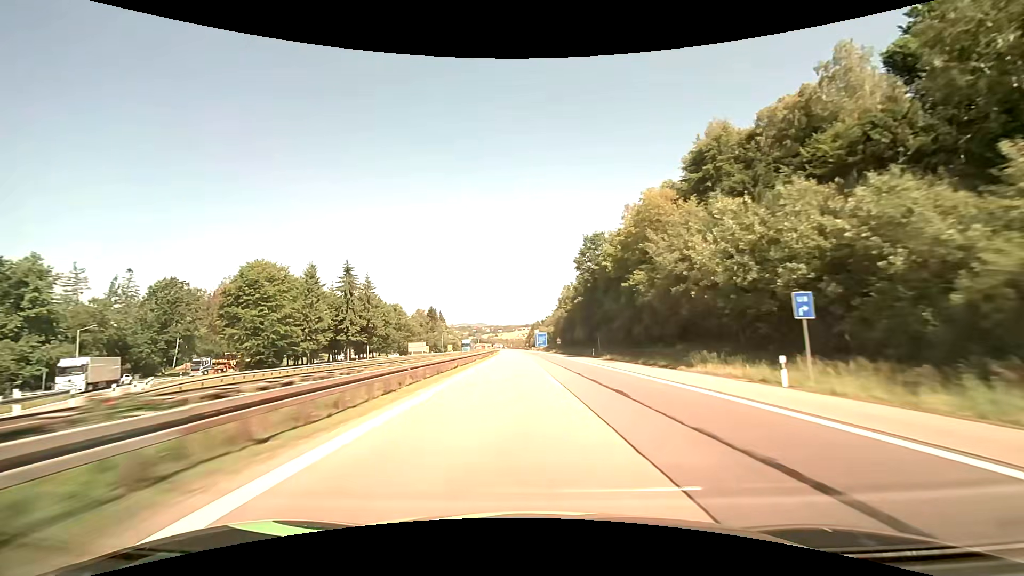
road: motorway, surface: asphalt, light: Day
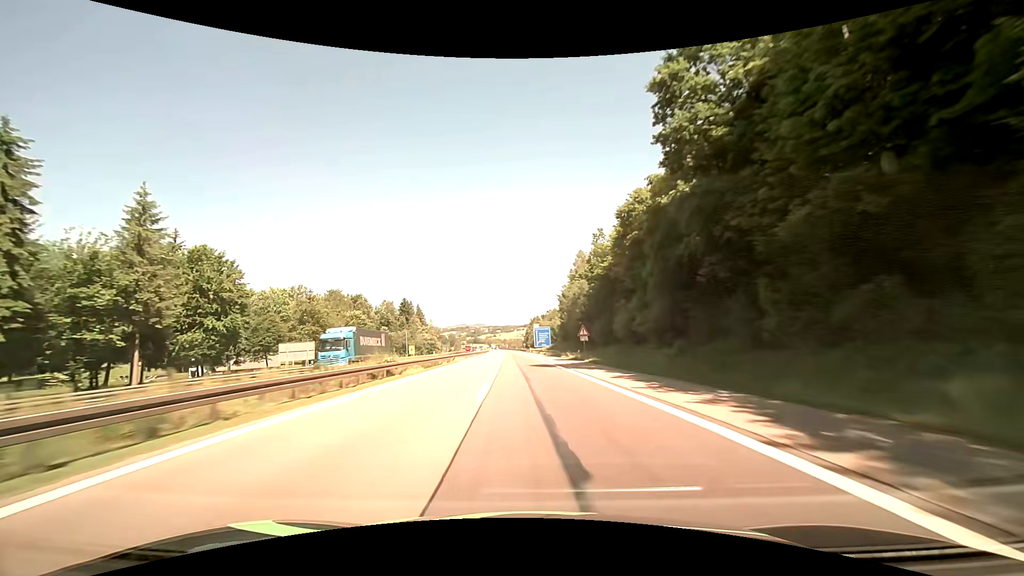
(+0.5, +57.1) m; 0°
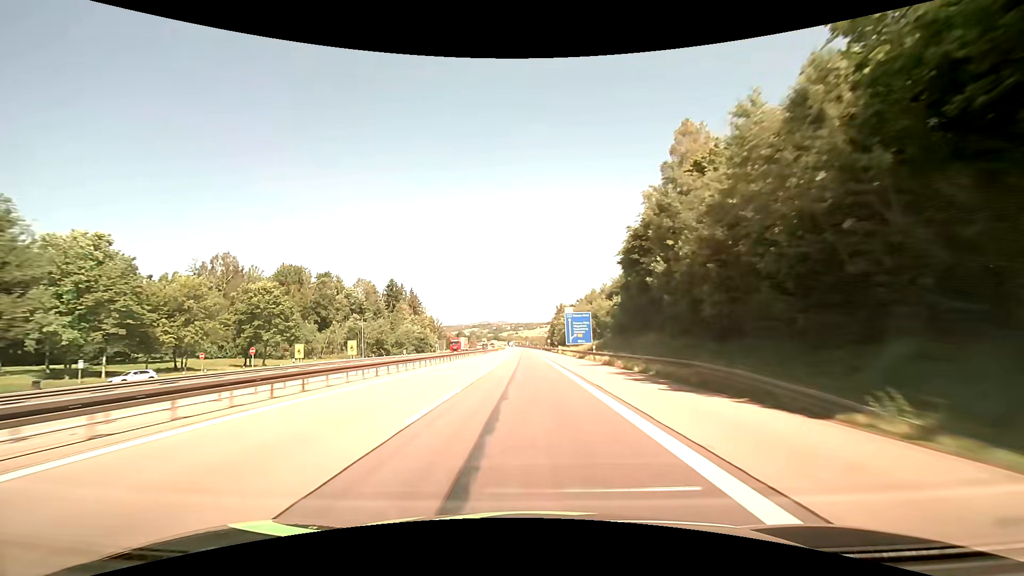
(-1.4, +57.1) m; -3°
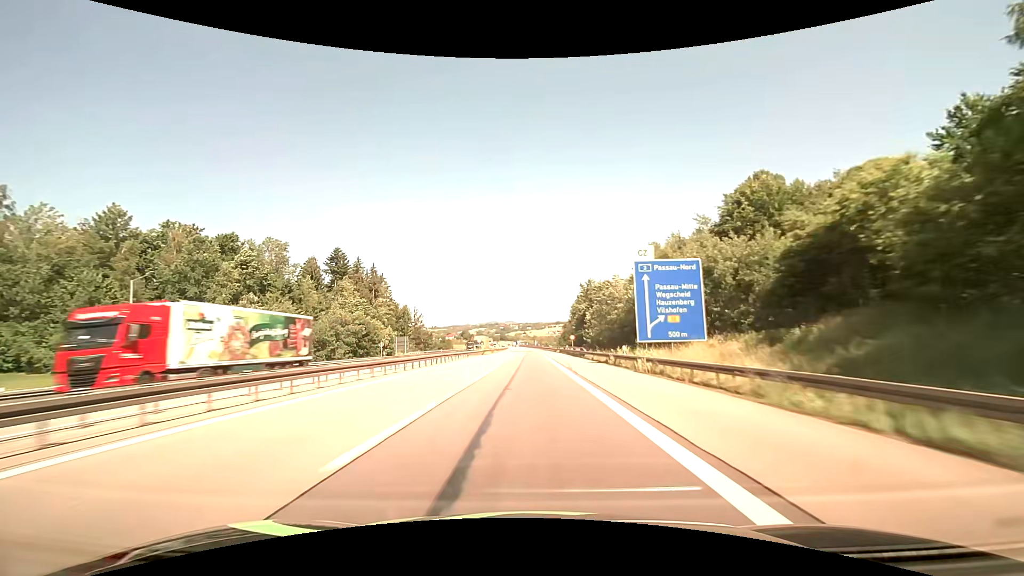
(-0.7, +57.2) m; -1°
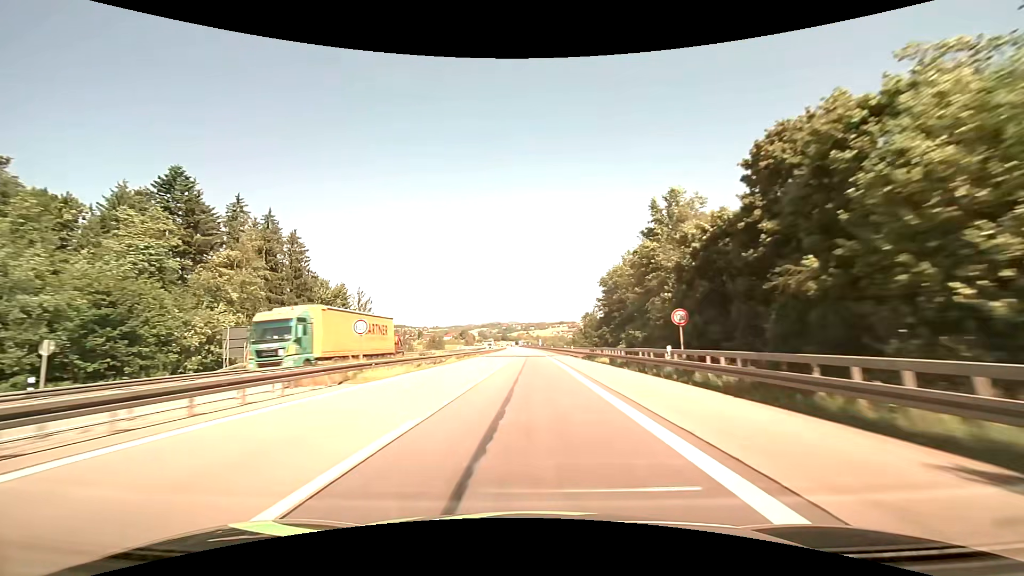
(-0.2, +57.2) m; 0°
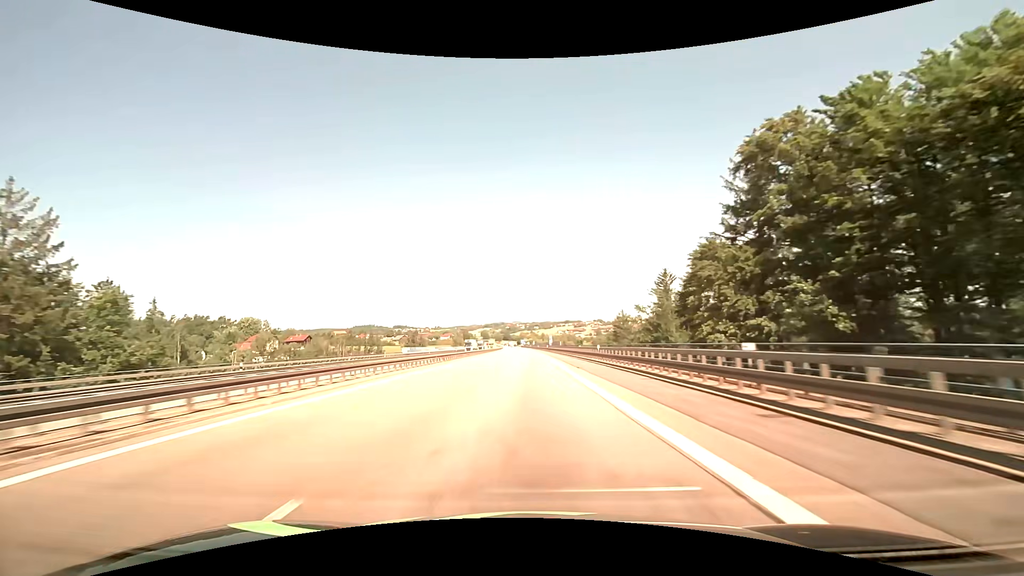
(-0.1, +76.2) m; -1°
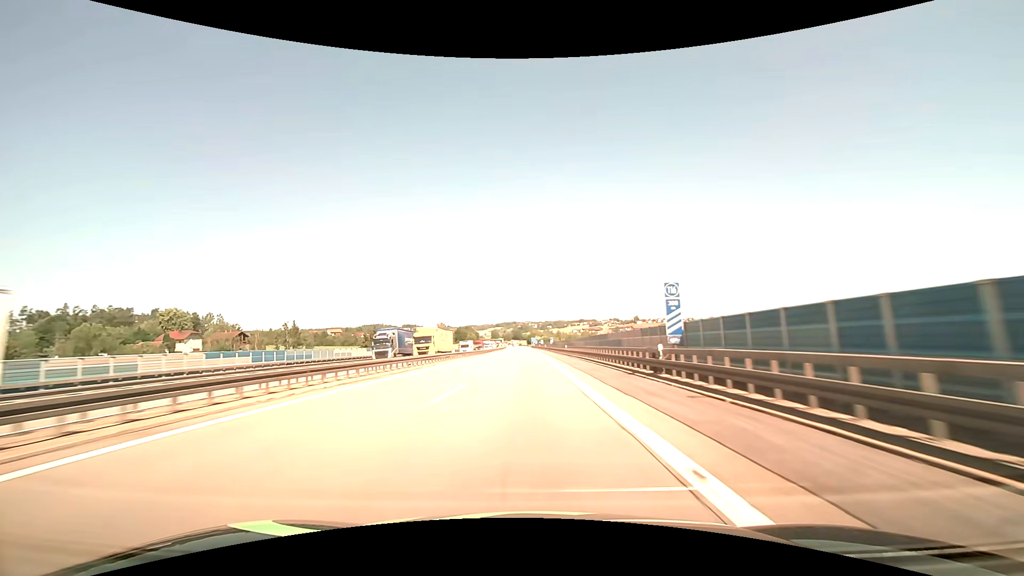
(-0.7, +95.2) m; -1°
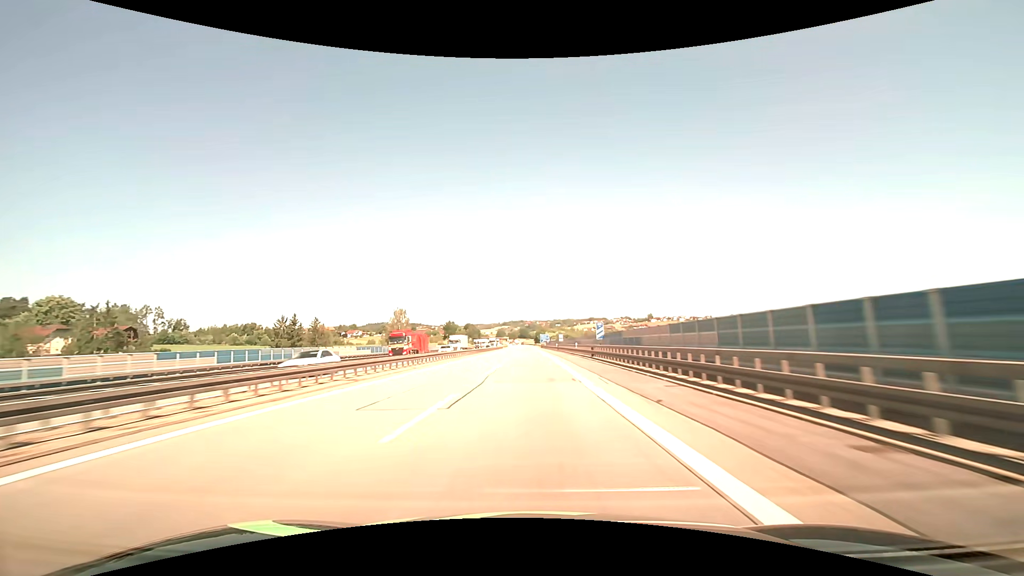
(-0.7, +76.2) m; -1°
(0, +10) (0, +20) (0, +30) (0, +40) (0, +50) (0, +60) (0, +70) (0, +80) (0, +90) (-1, +100) m
